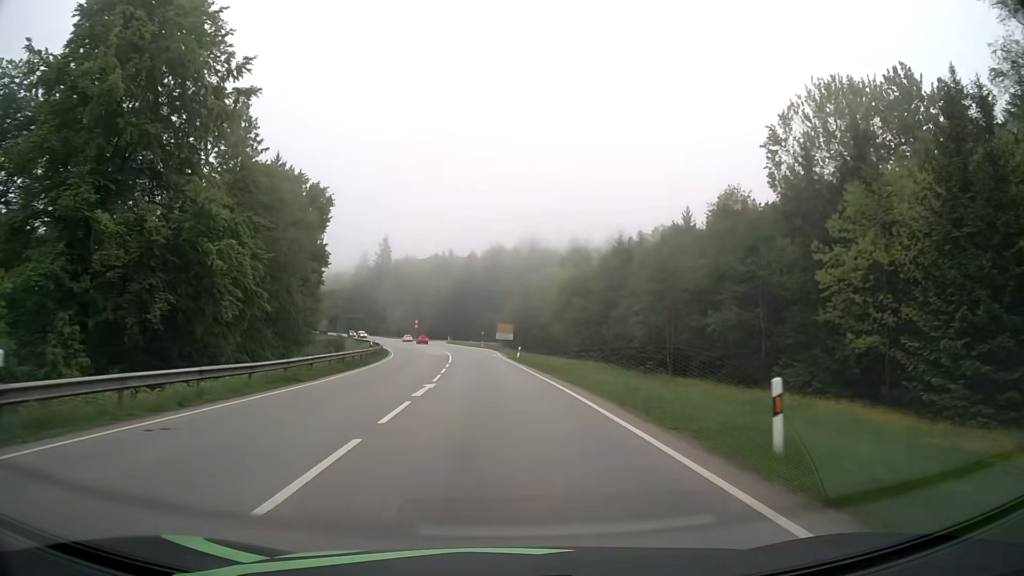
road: secondary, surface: asphalt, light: Day
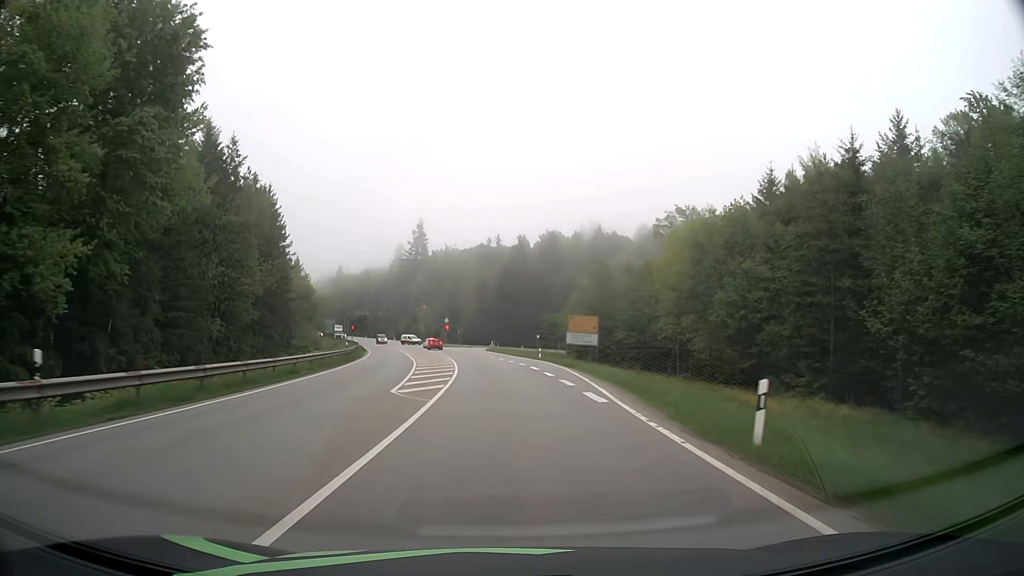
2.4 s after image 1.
(-1.8, +43.2) m; -4°
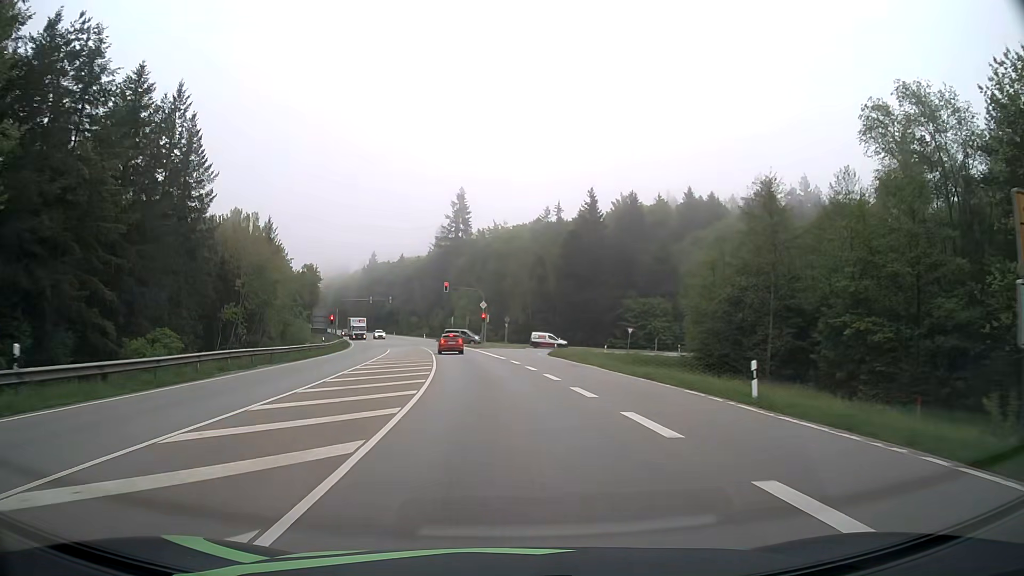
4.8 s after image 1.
(-1.7, +42.8) m; -5°
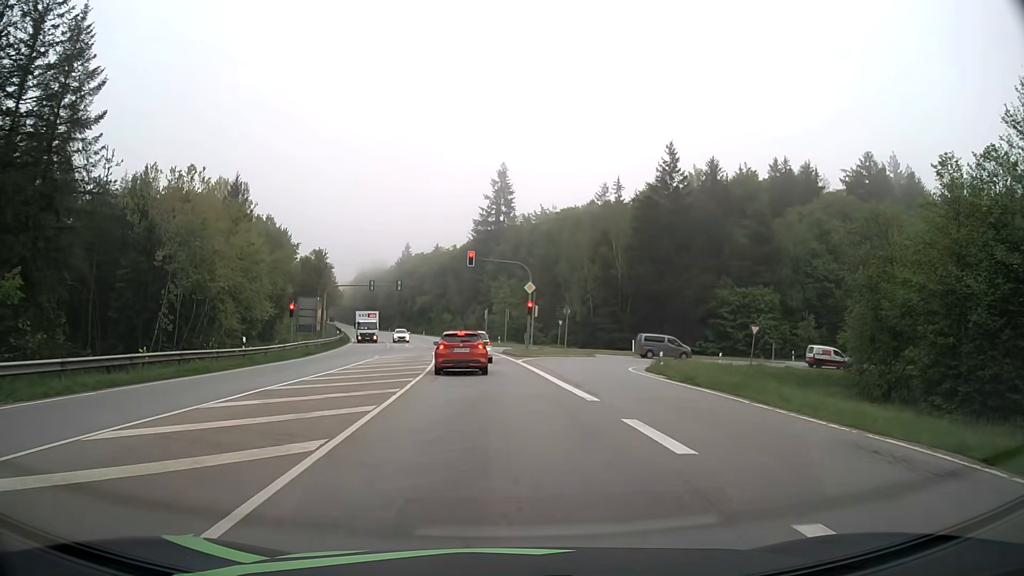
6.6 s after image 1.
(-0.8, +24.8) m; -3°
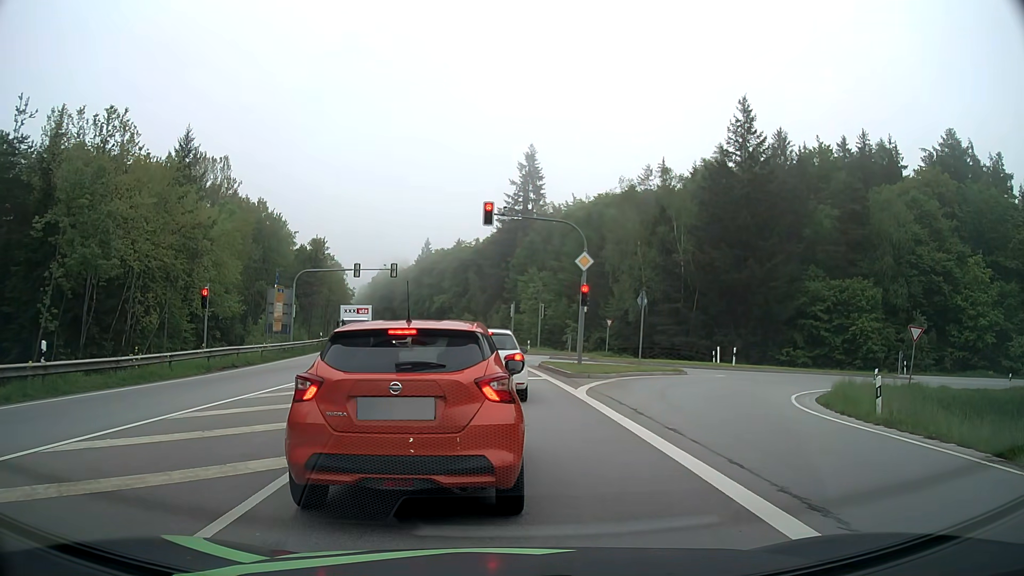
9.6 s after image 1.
(-0.6, +16.1) m; -3°
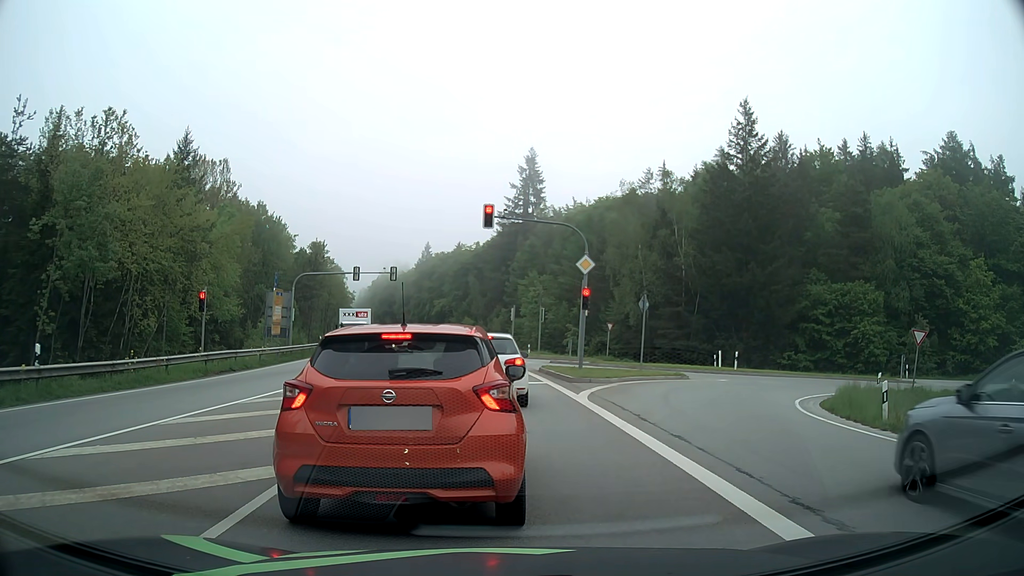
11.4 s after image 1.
(0.0, +0.4) m; 0°
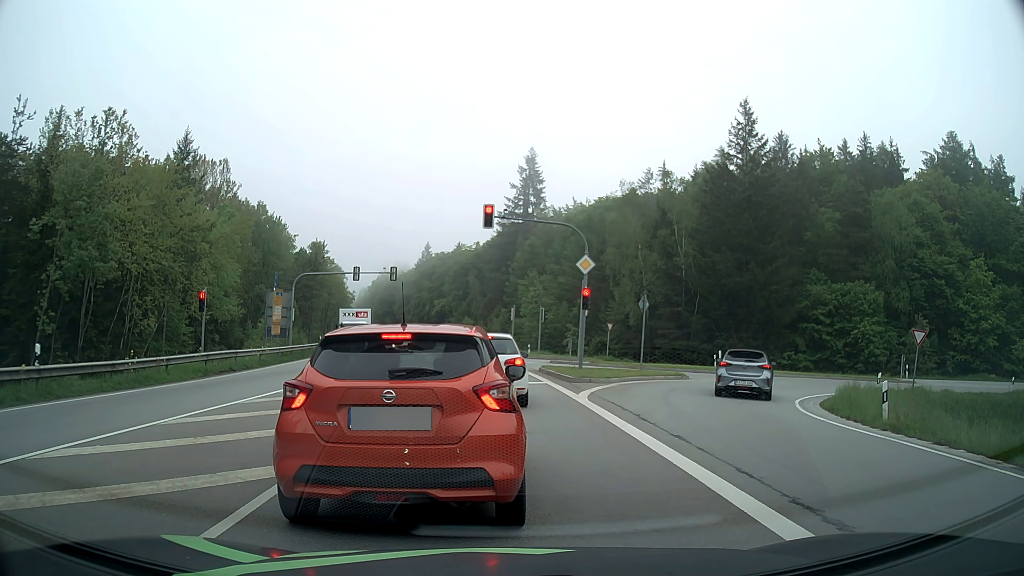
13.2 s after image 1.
(0.0, 0.0) m; 0°
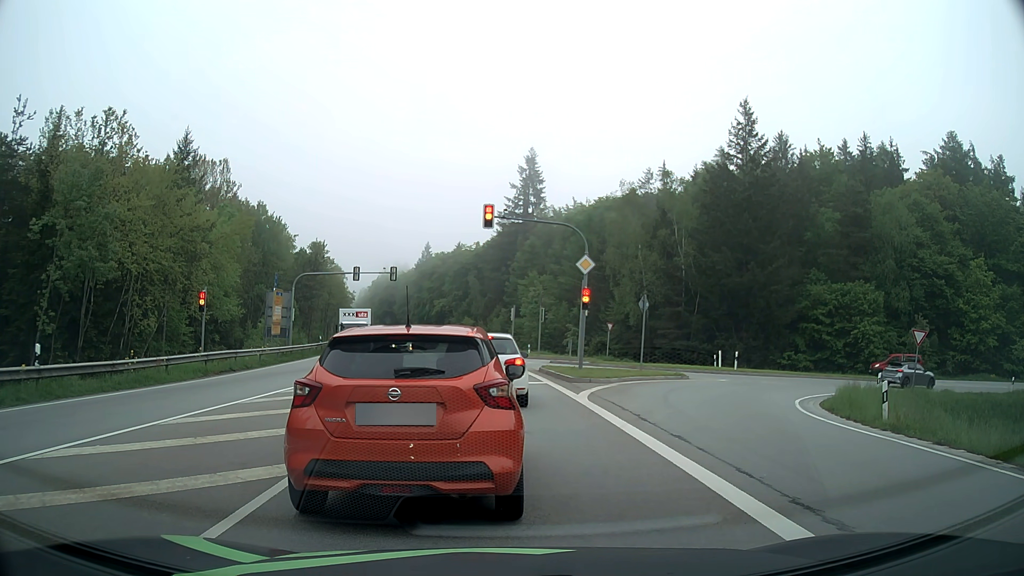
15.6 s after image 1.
(0.0, 0.0) m; 0°
(0, +10) (-1, +20) (-1, +30) (-2, +40) (-4, +50) (-5, +60) (-7, +70) (-9, +79) (-11, +89) (-13, +99) m
